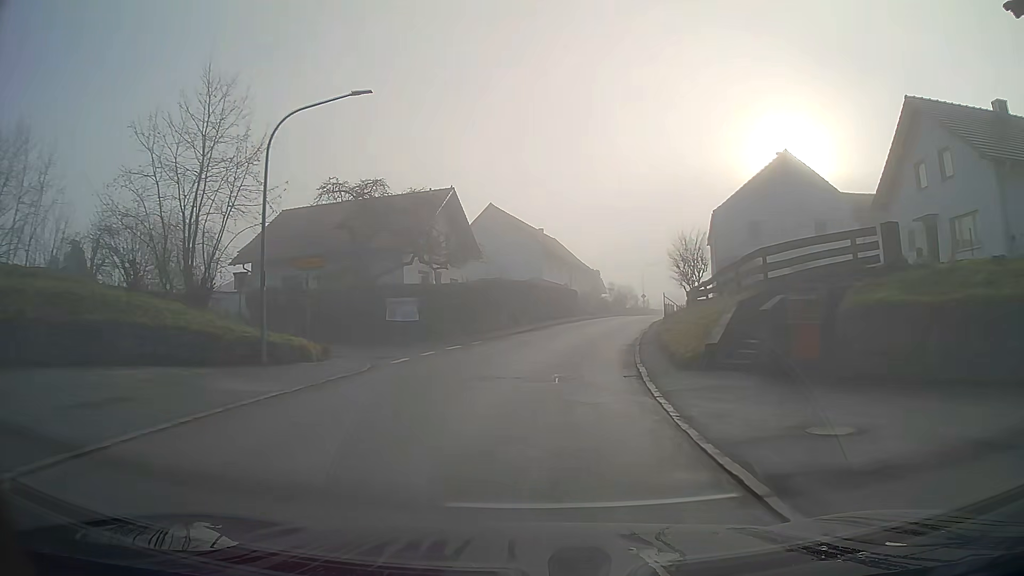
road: secondary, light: Day
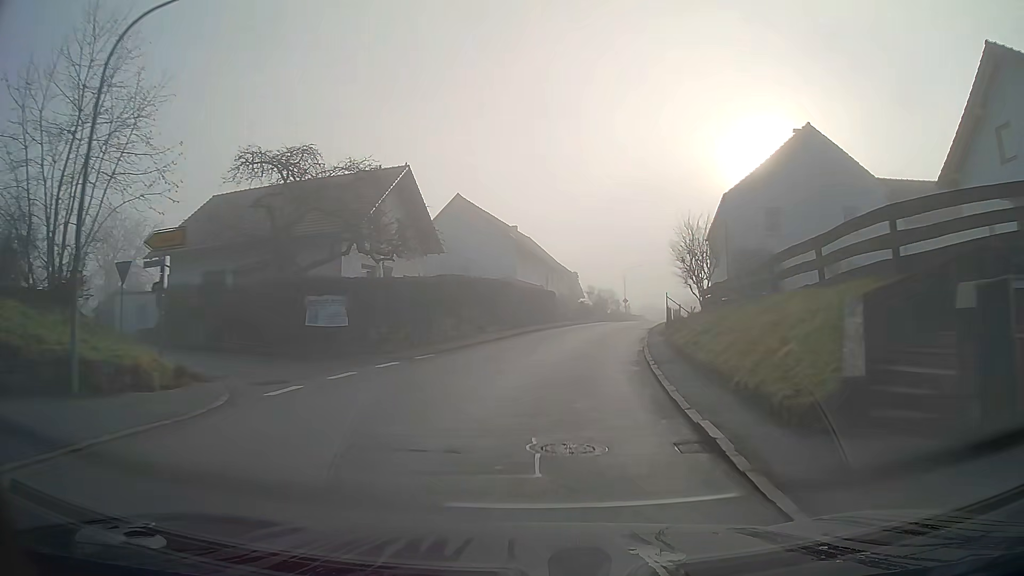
(+0.2, +7.4) m; +2°
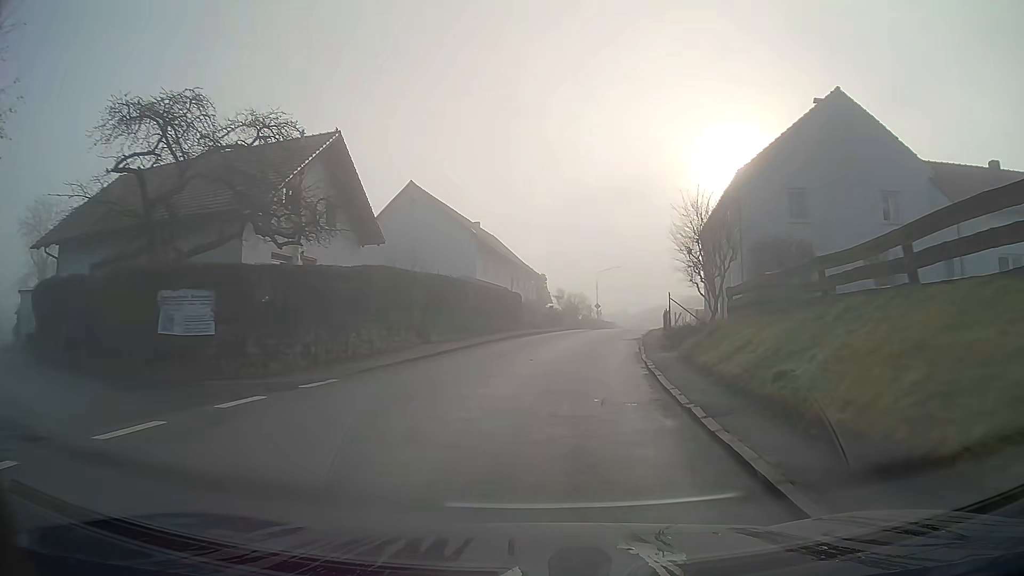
(+0.2, +7.4) m; +3°
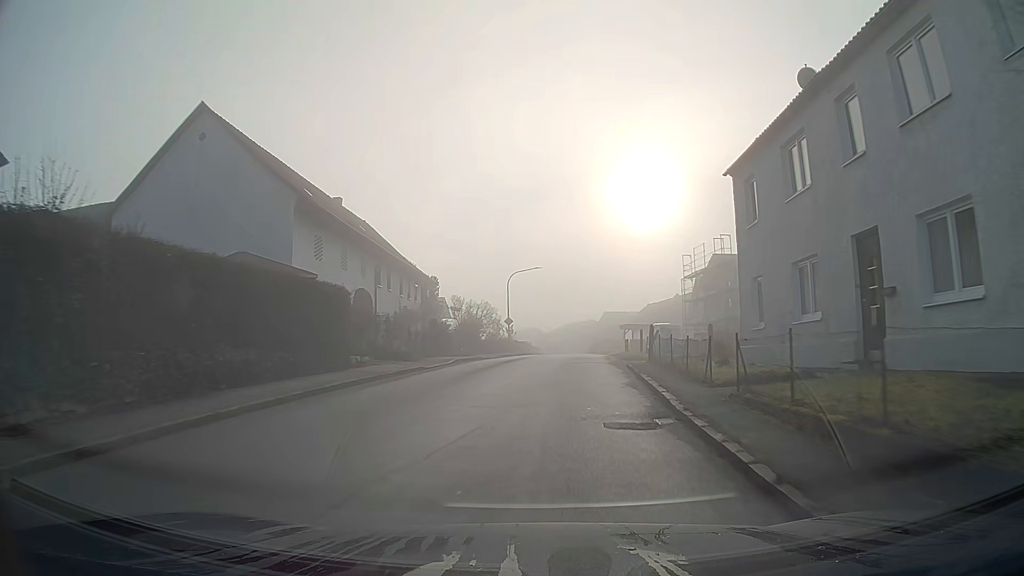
(+1.5, +22.0) m; +7°
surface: asphalt
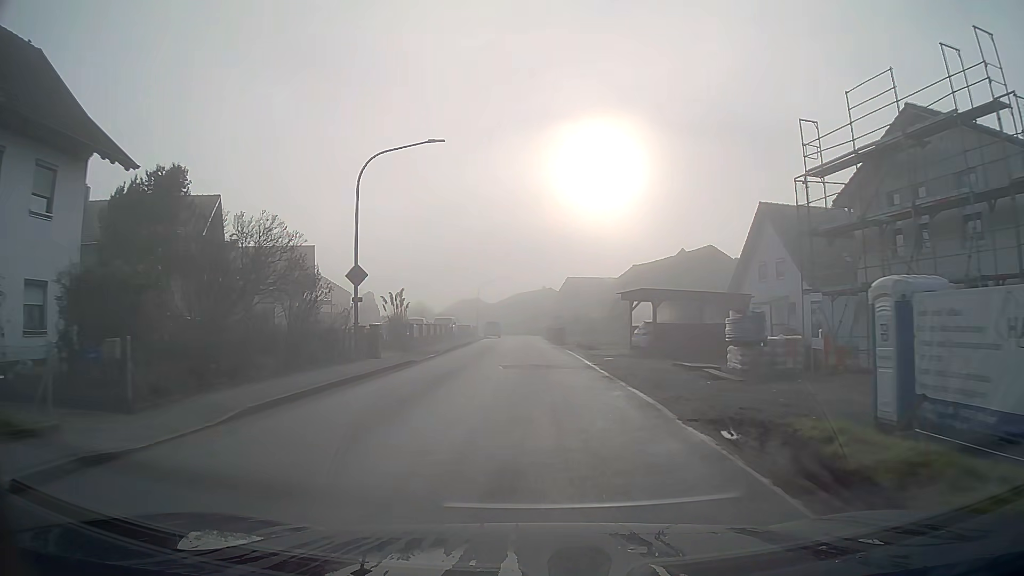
(+1.7, +36.3) m; +3°
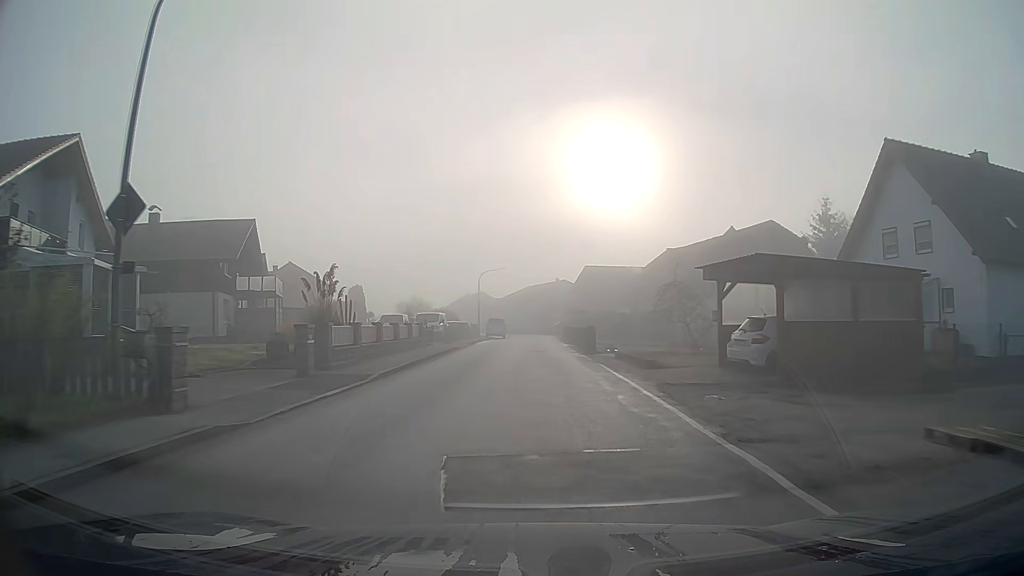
(-0.1, +14.5) m; -1°
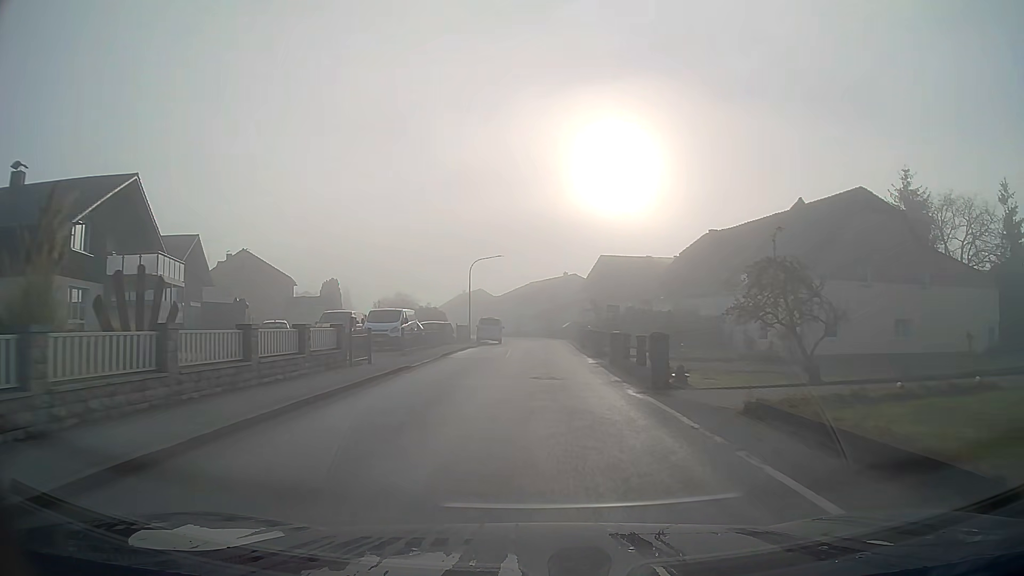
(0.0, +14.5) m; 0°
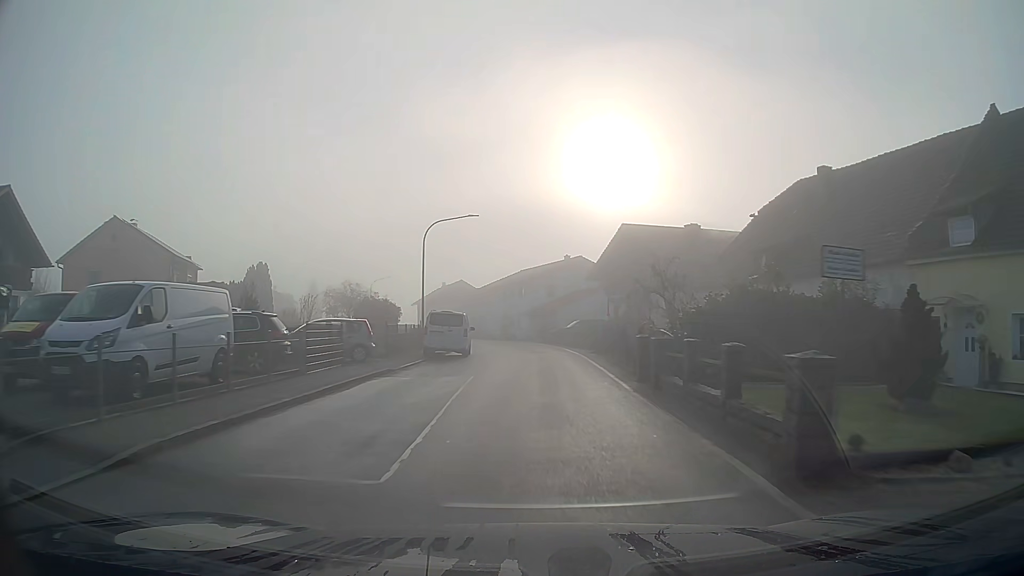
(+0.1, +21.5) m; +1°
(0, +10) (0, +20) (0, +30) (-1, +40) (-3, +50) (-6, +59) (-9, +69) (-13, +78) (-16, +88) (-19, +97) m
